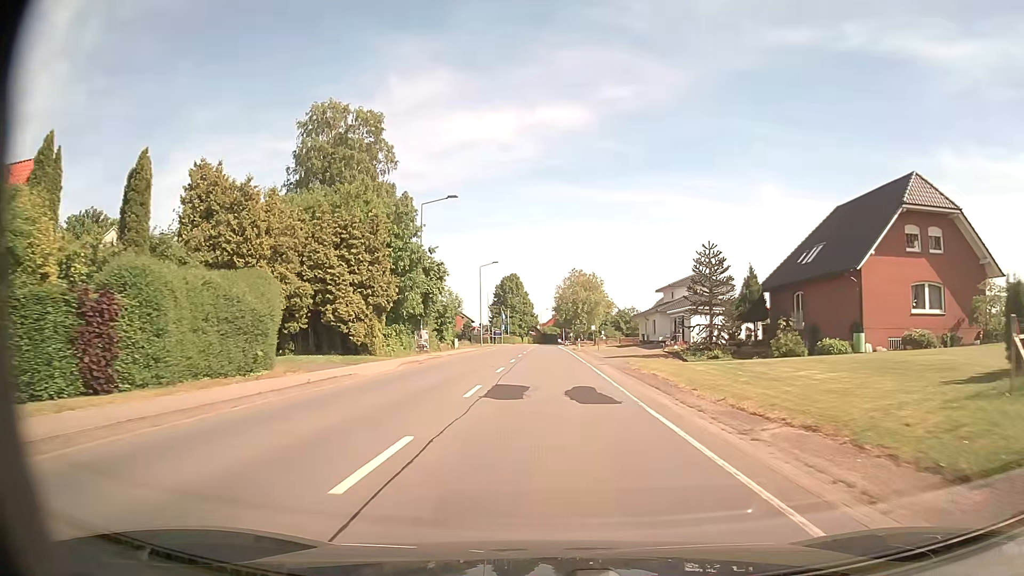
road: secondary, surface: asphalt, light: Day
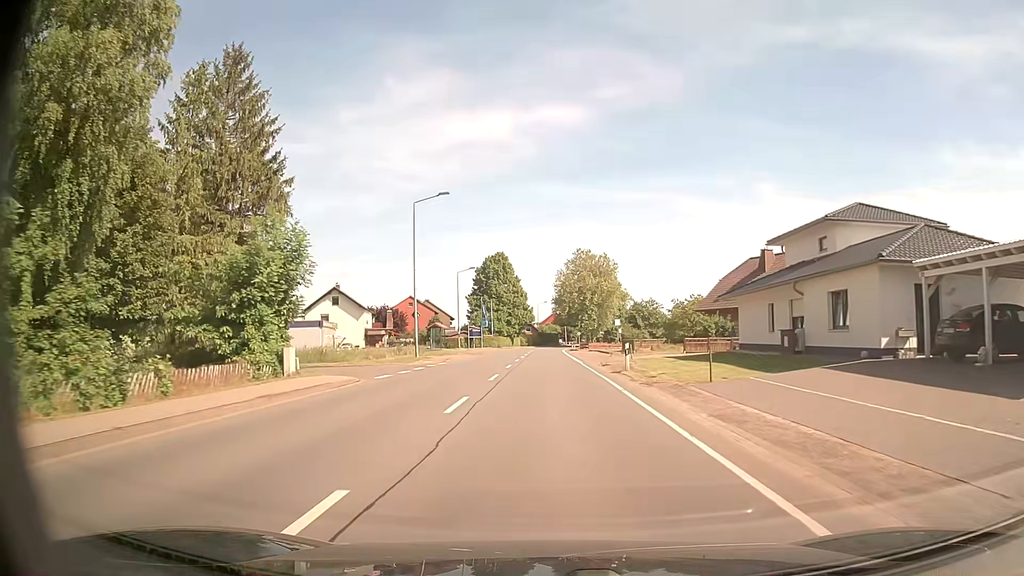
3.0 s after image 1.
(0.0, +39.1) m; 0°
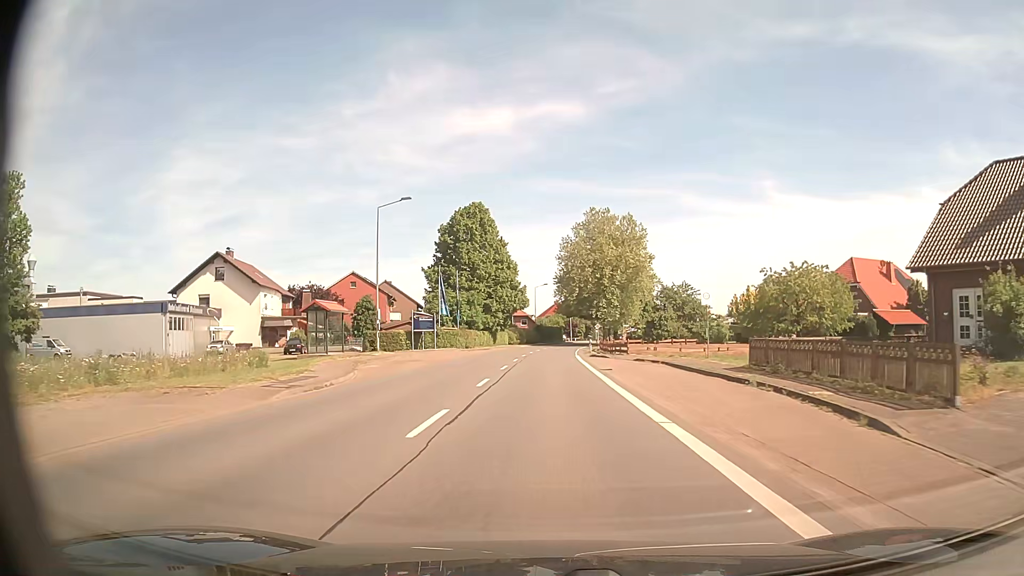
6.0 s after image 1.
(0.0, +39.2) m; 0°
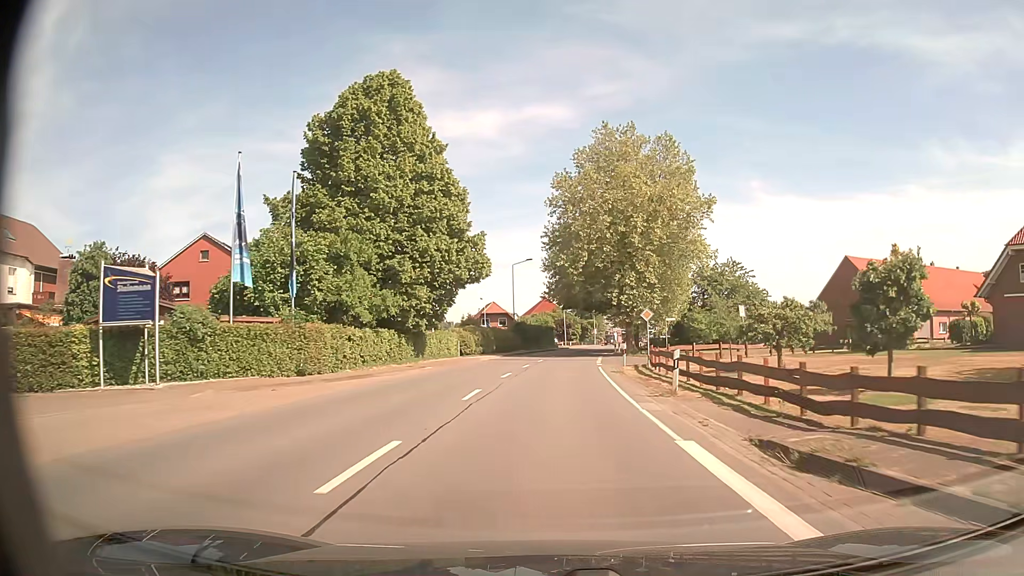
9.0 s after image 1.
(+0.2, +39.1) m; +1°
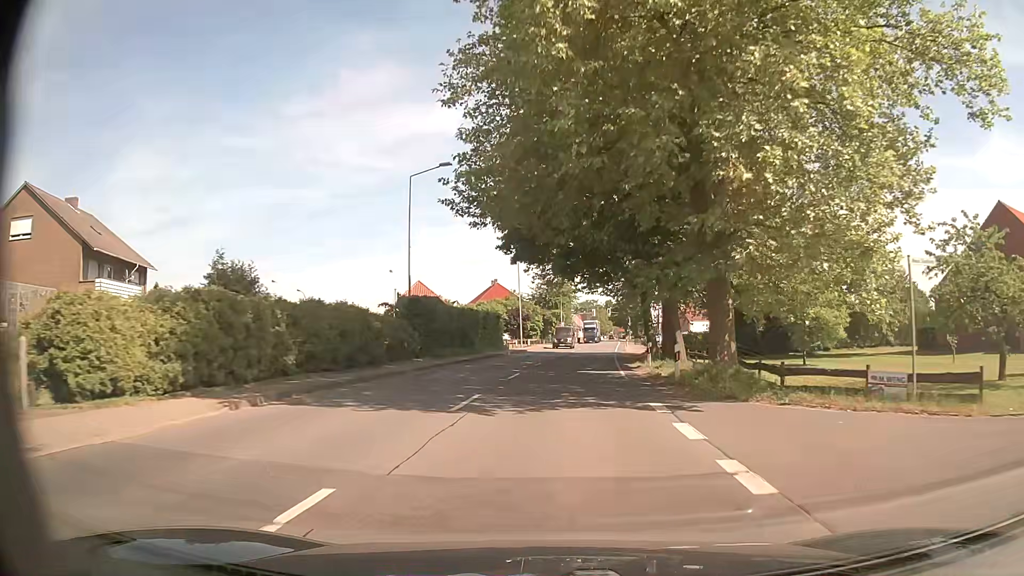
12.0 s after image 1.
(+0.9, +39.0) m; +3°
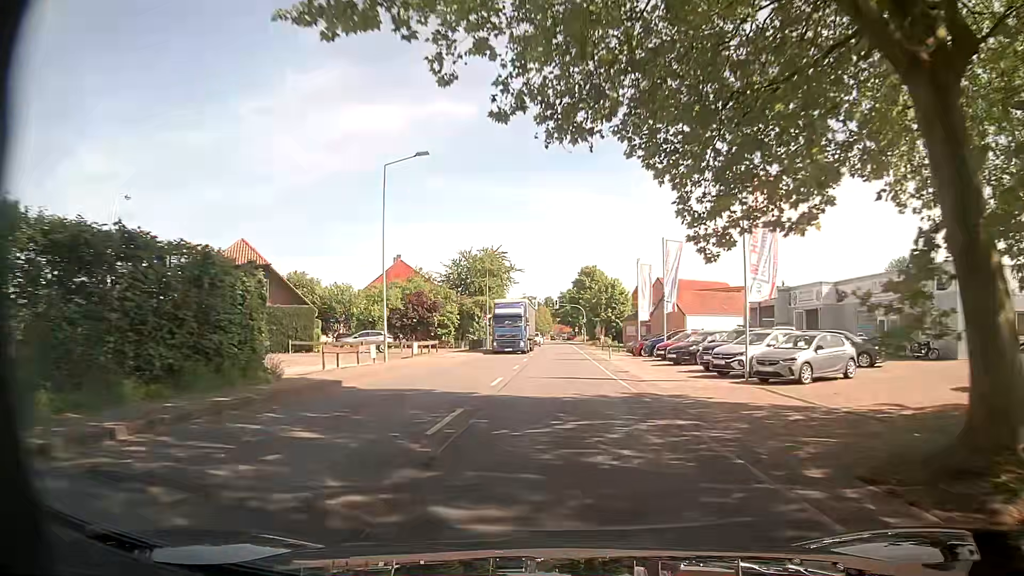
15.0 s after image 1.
(+1.8, +38.8) m; +5°
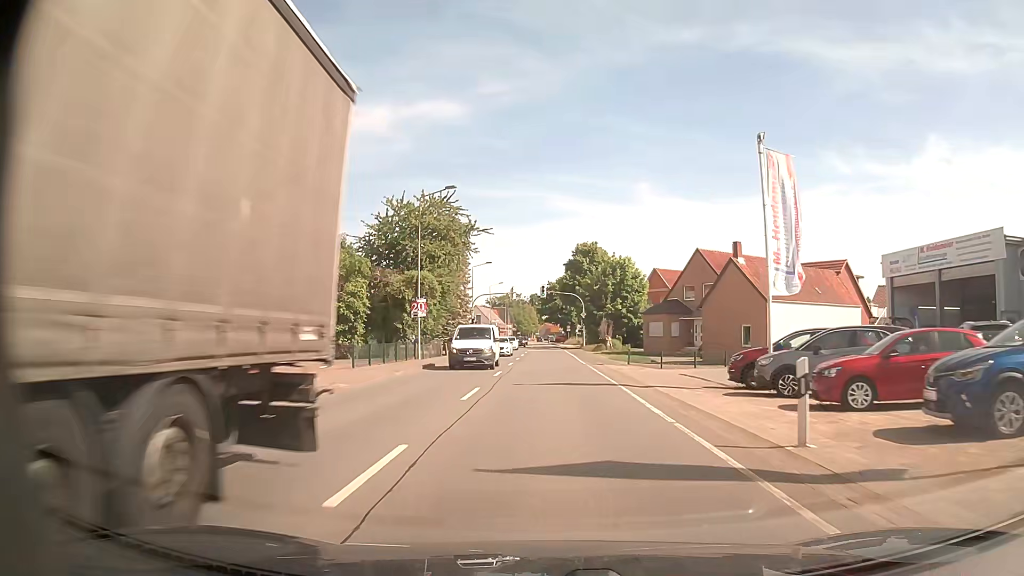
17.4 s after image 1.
(+0.6, +31.1) m; +1°
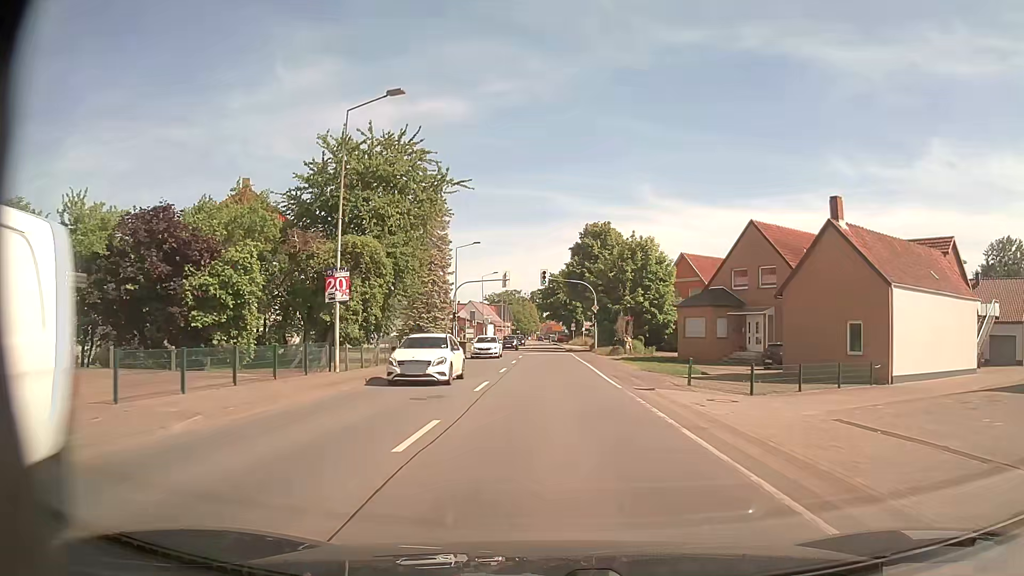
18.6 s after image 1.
(0.0, +15.5) m; 0°
